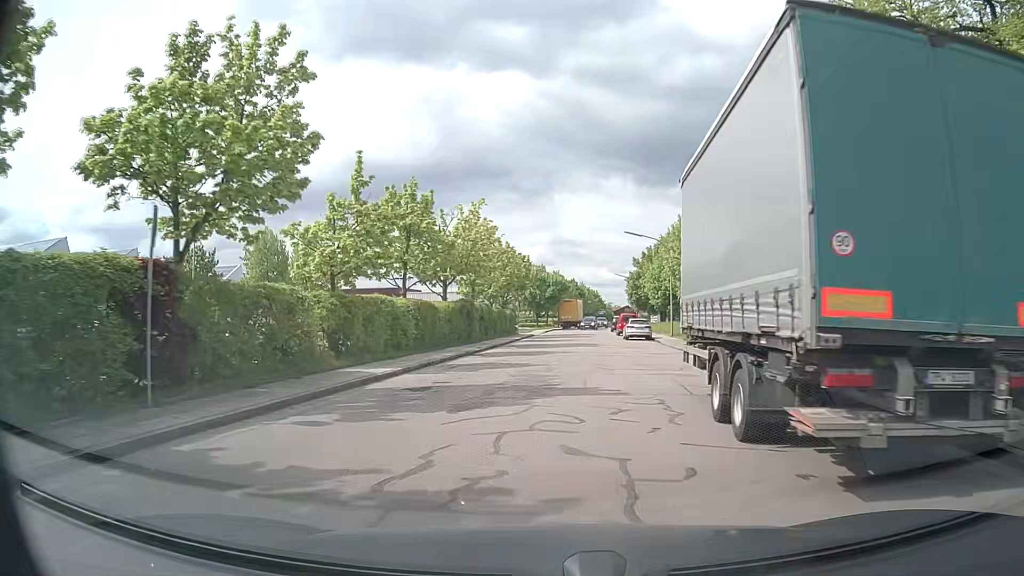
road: residential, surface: asphalt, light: Day
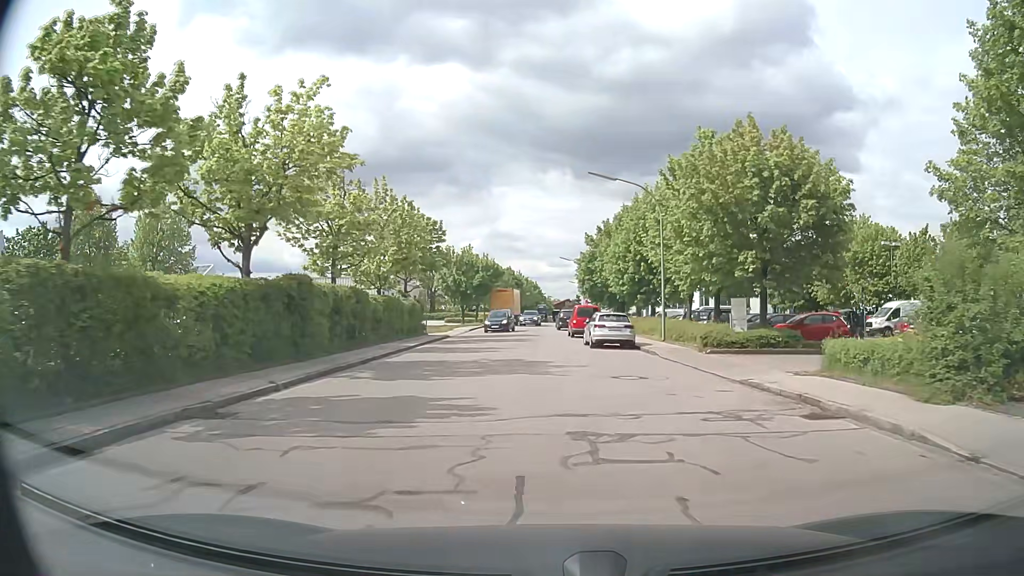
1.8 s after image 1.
(+0.8, +18.1) m; +5°
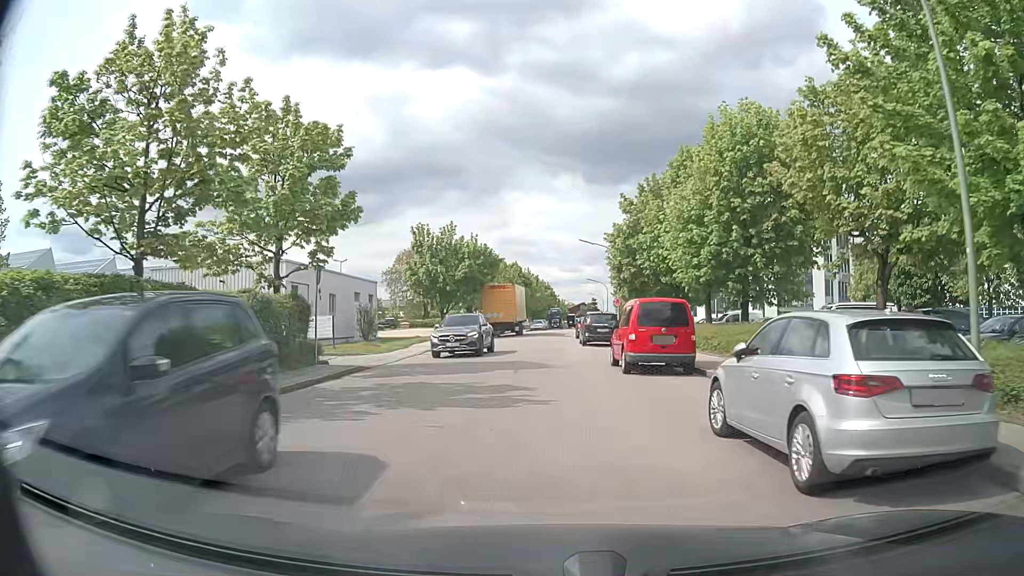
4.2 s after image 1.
(-0.1, +21.3) m; -1°
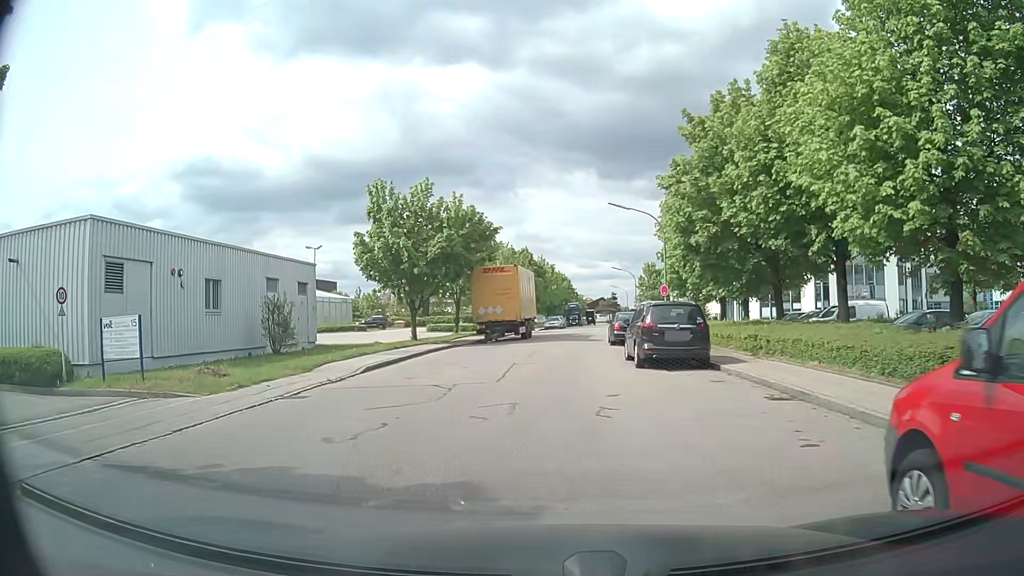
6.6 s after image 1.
(-0.1, +15.5) m; -2°
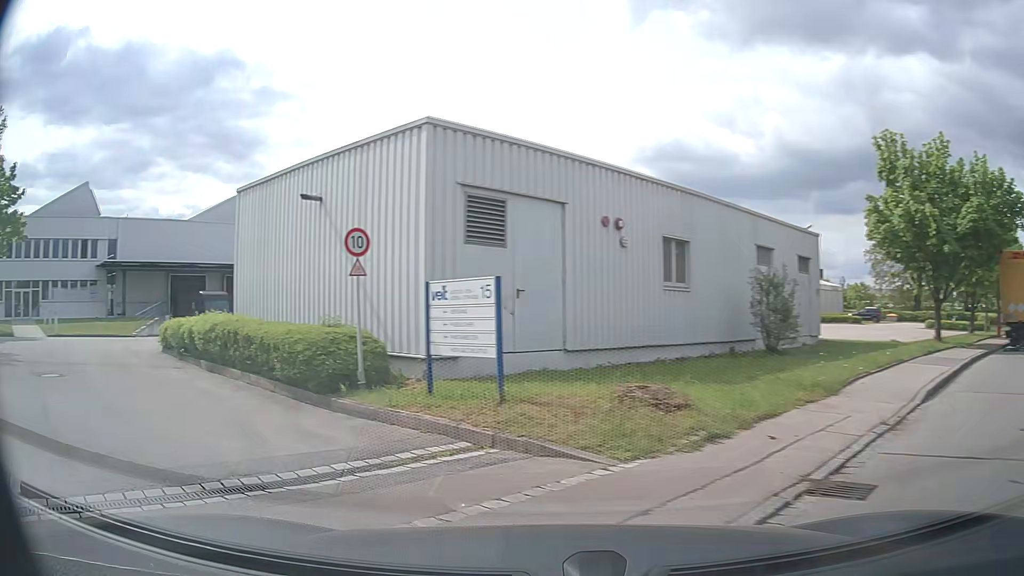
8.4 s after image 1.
(-2.2, +7.4) m; -42°
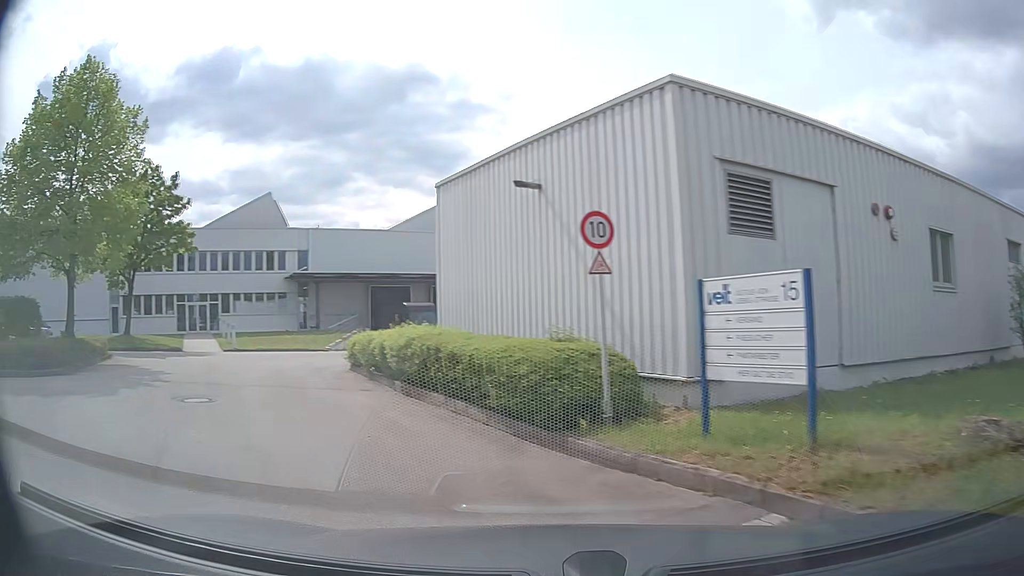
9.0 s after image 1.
(-0.3, +2.4) m; -19°
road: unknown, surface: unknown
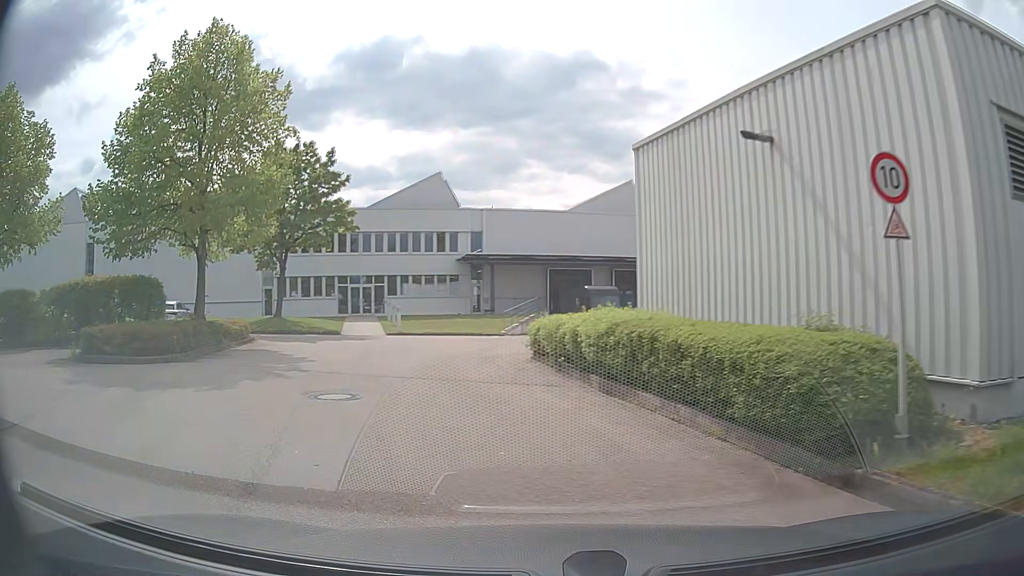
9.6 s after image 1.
(-0.2, +2.2) m; -13°
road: service
